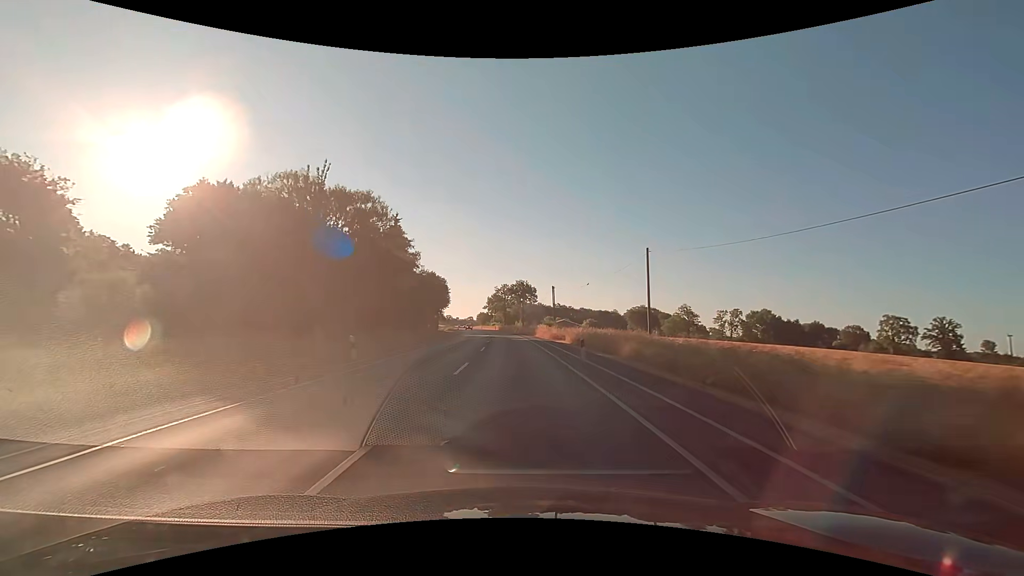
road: secondary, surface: asphalt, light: Day
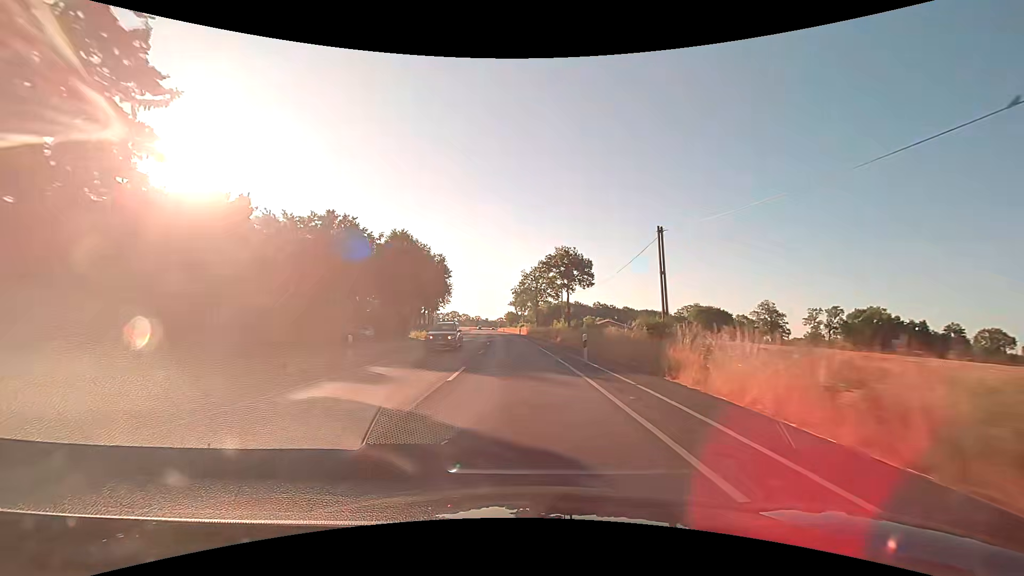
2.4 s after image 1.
(-1.6, +50.1) m; -4°
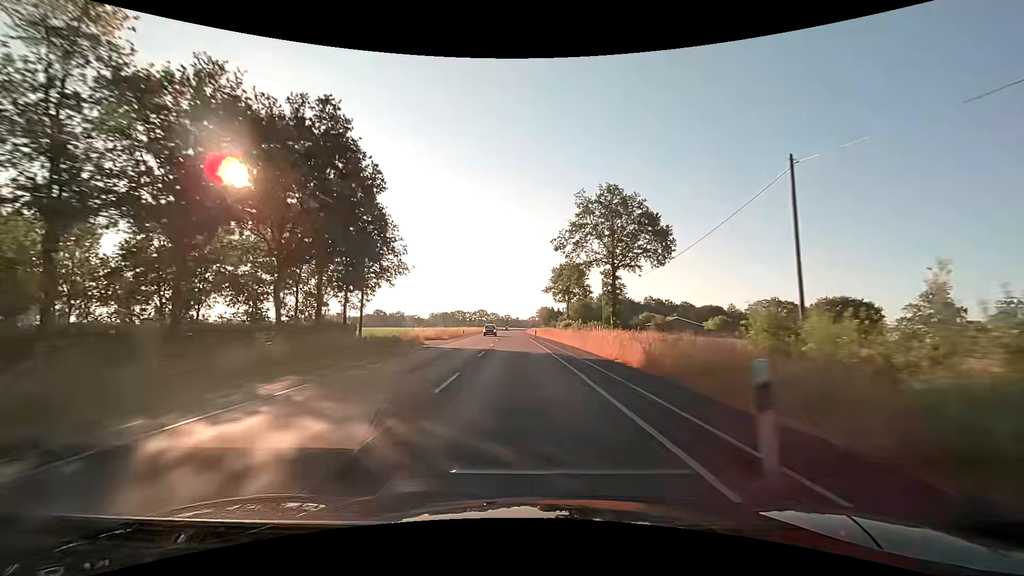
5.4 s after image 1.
(-2.2, +62.7) m; -4°
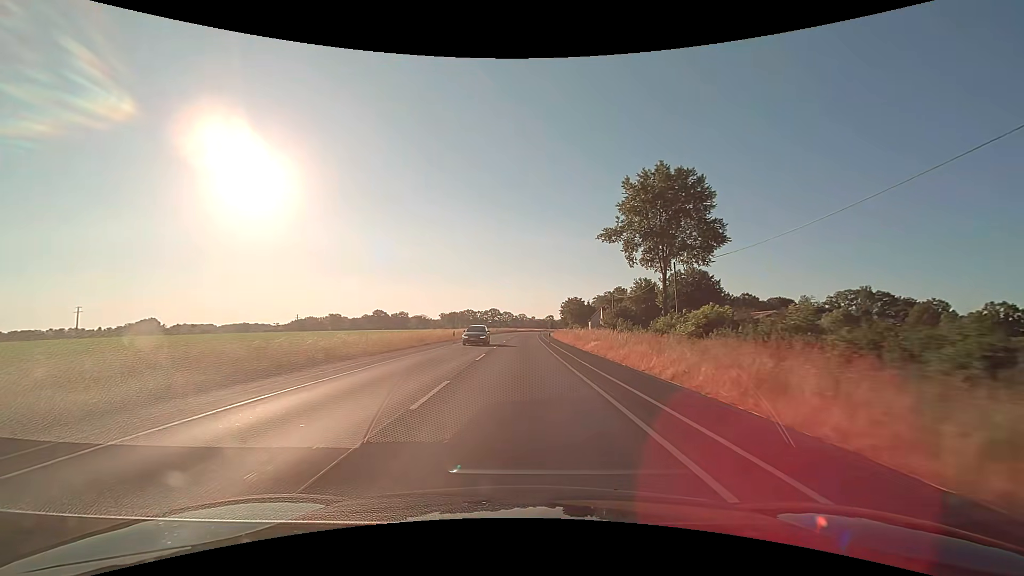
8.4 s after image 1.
(-1.2, +62.9) m; -2°
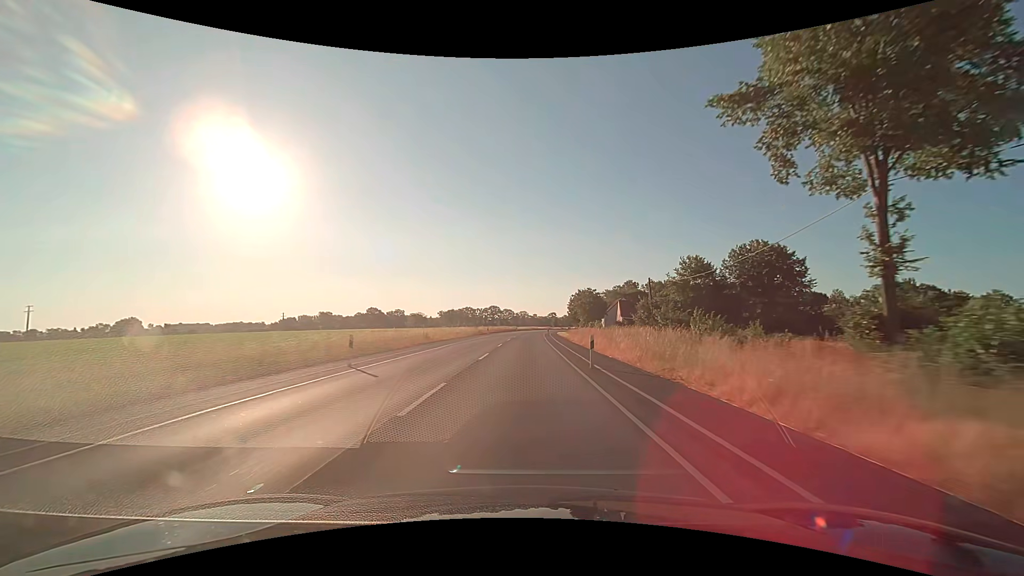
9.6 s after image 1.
(0.0, +25.1) m; 0°
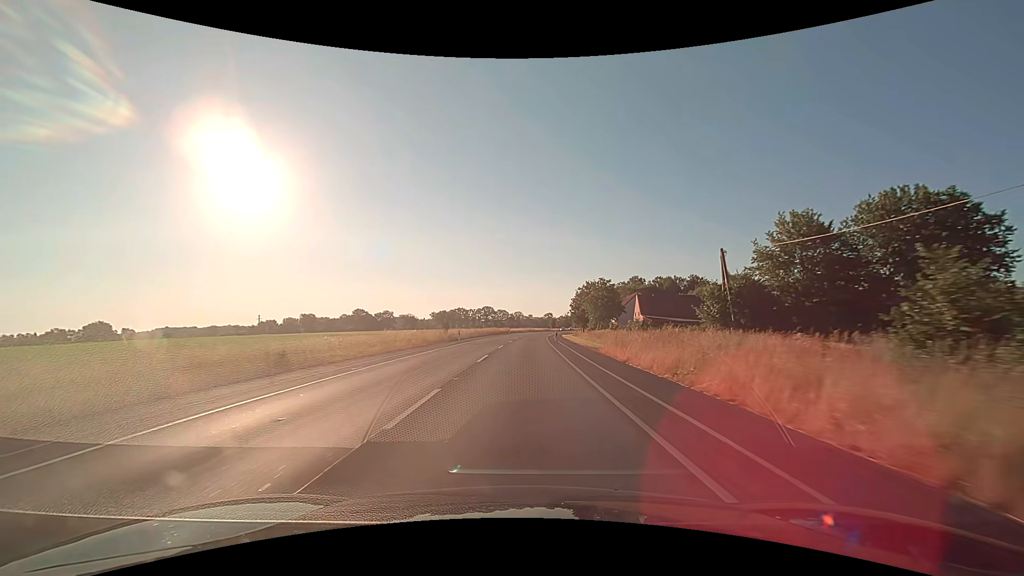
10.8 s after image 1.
(+0.1, +25.2) m; +1°
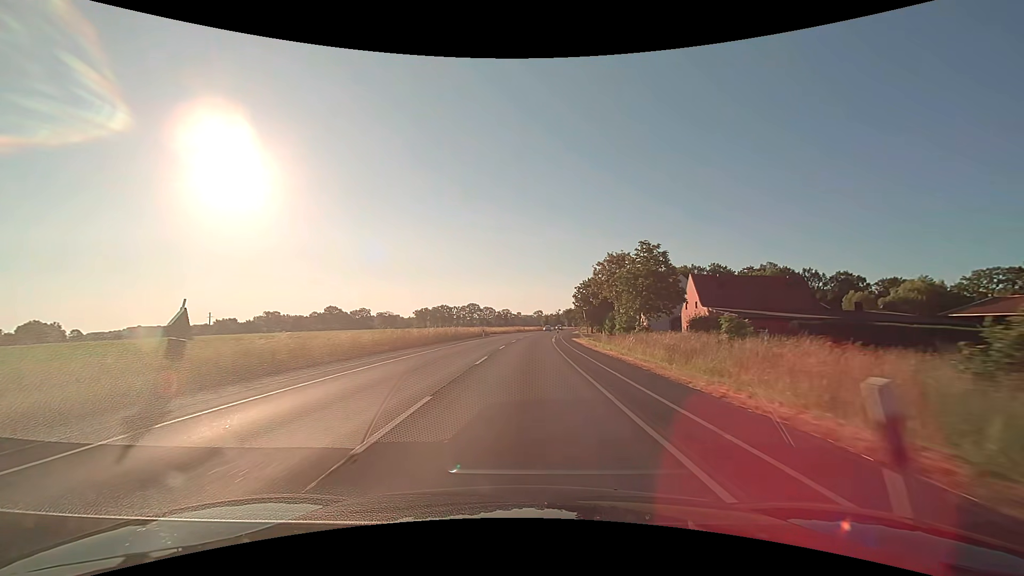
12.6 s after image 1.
(+0.3, +37.7) m; +1°
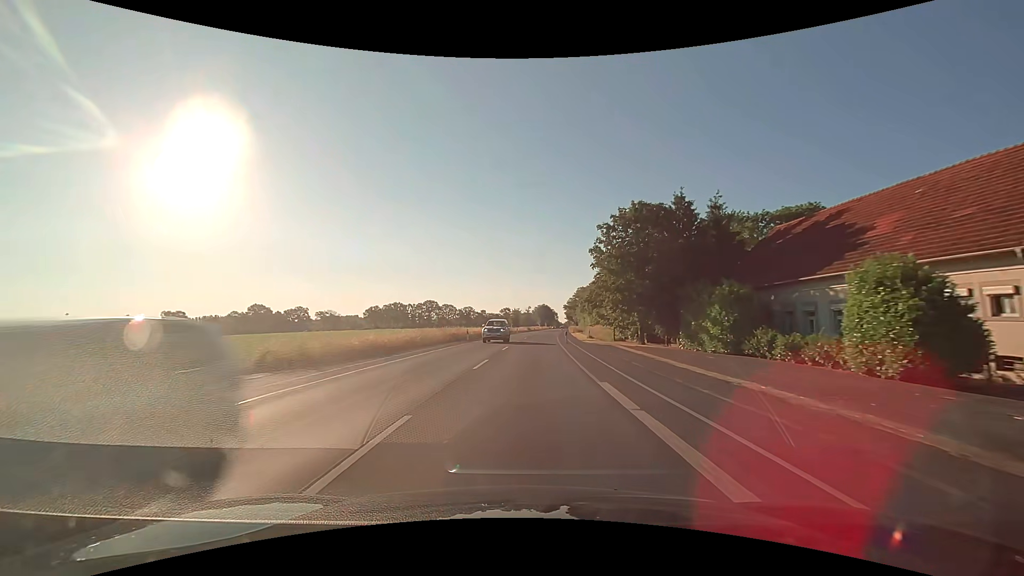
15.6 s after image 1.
(+1.9, +62.8) m; +4°
(0, +10) (0, +20) (+1, +30) (+1, +40) (+2, +50) (+2, +60) (+3, +70) (+4, +80) (+5, +90) (+5, +100) m
